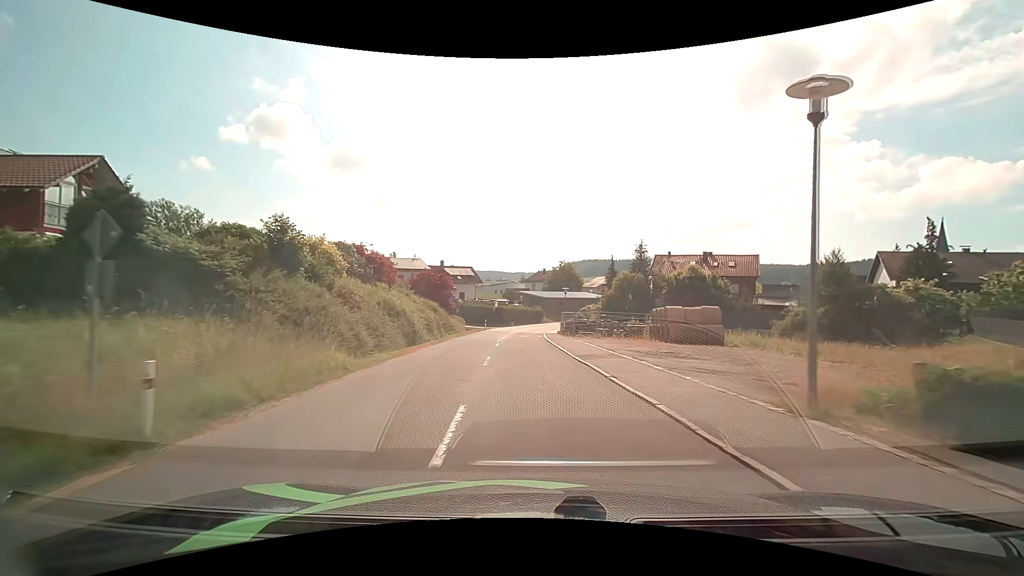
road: tertiary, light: Day
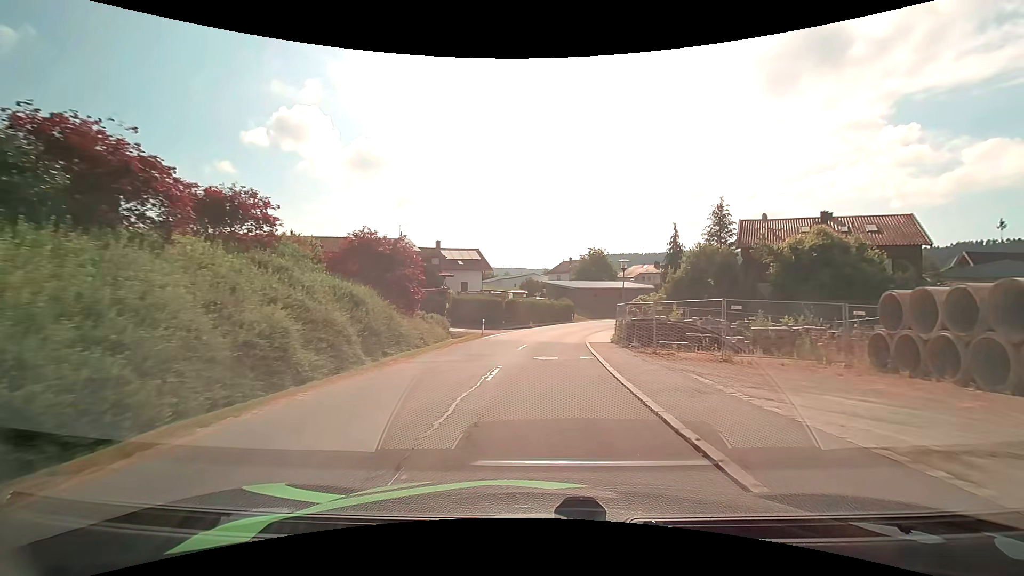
(-0.7, +21.2) m; -3°
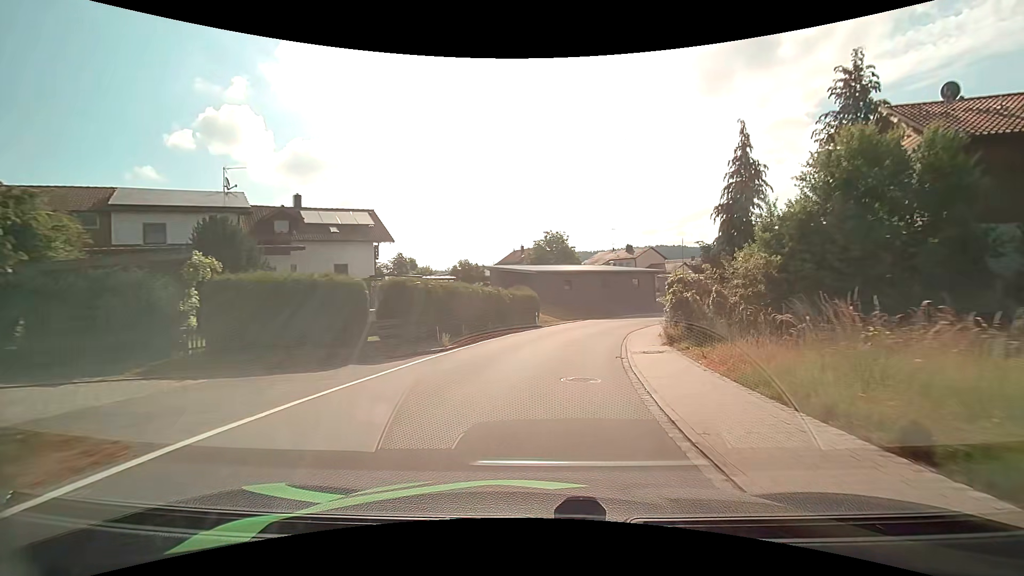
(+0.9, +26.3) m; +6°
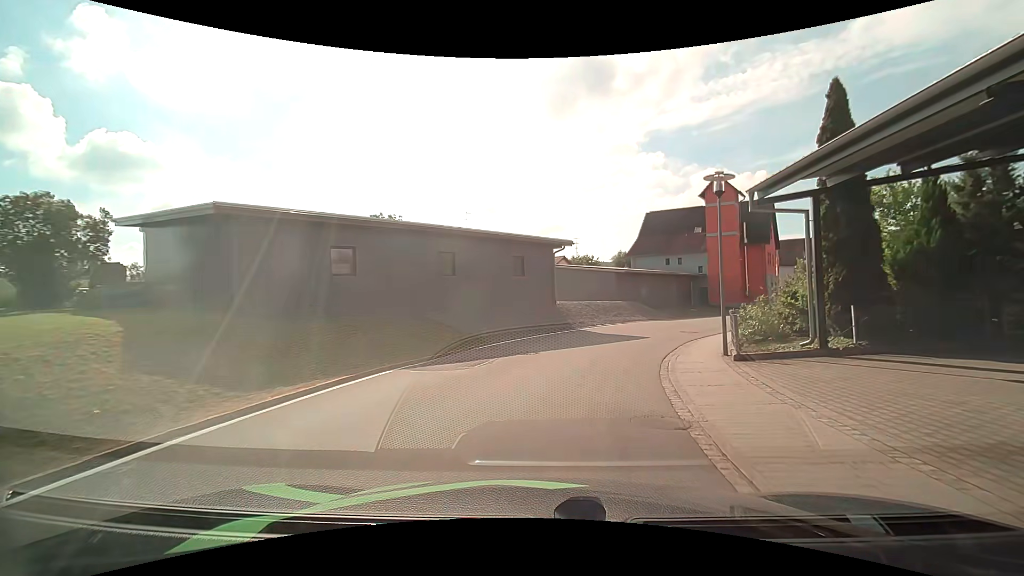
(+3.9, +29.6) m; +17°
(+1, +10) (+4, +19) (+9, +28) (+15, +36) (+22, +43) (+28, +51) (+33, +60) (+37, +69) (+44, +76) (+53, +80) m
